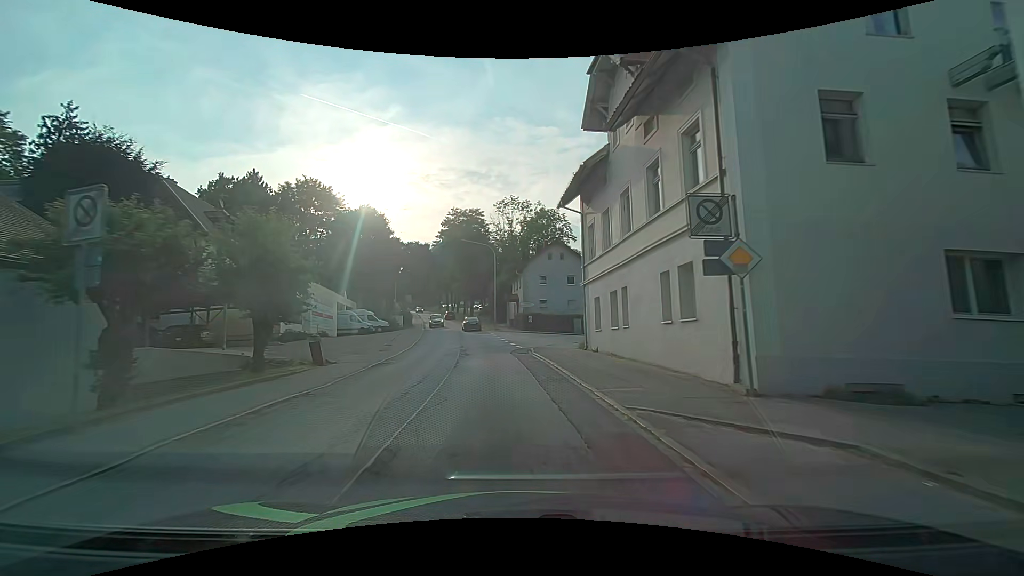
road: secondary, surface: asphalt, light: Day
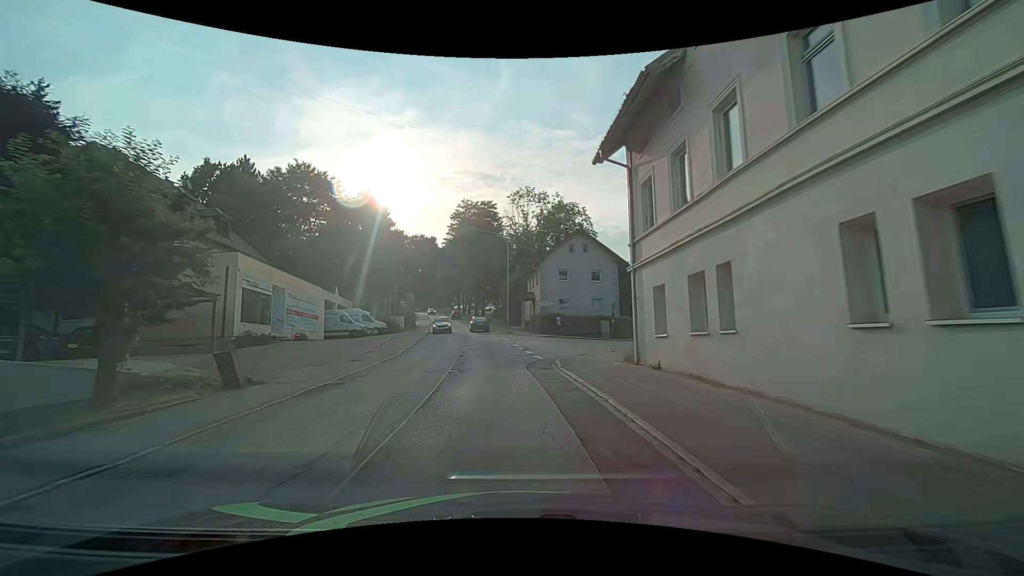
(-0.2, +7.3) m; -2°
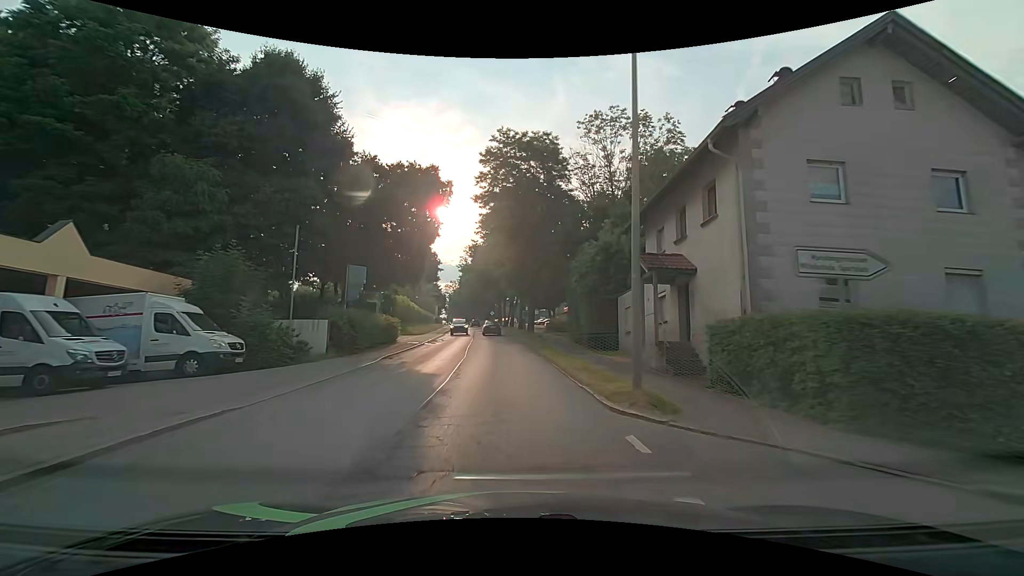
(-1.9, +34.1) m; -5°
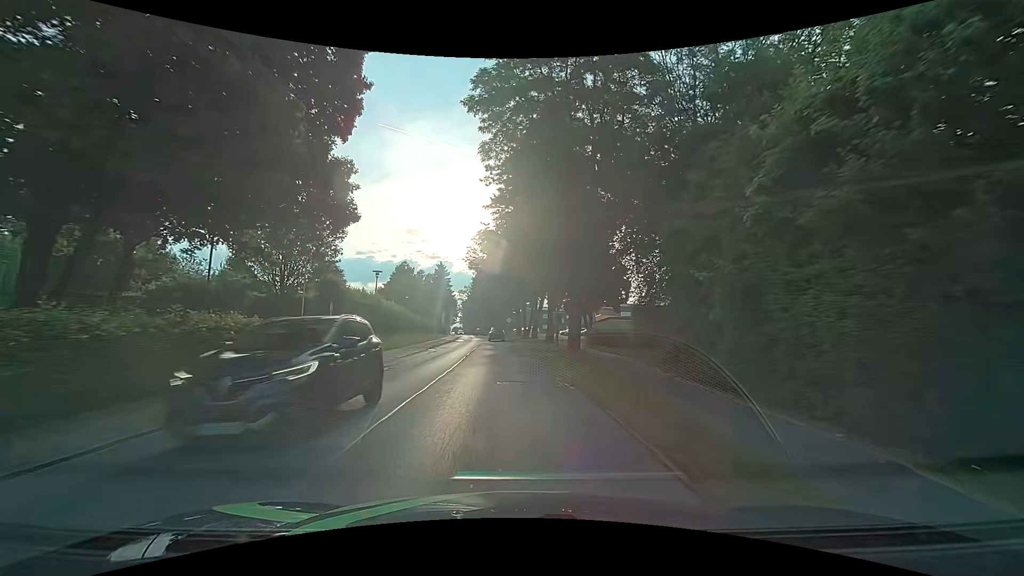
(-0.6, +21.2) m; -3°
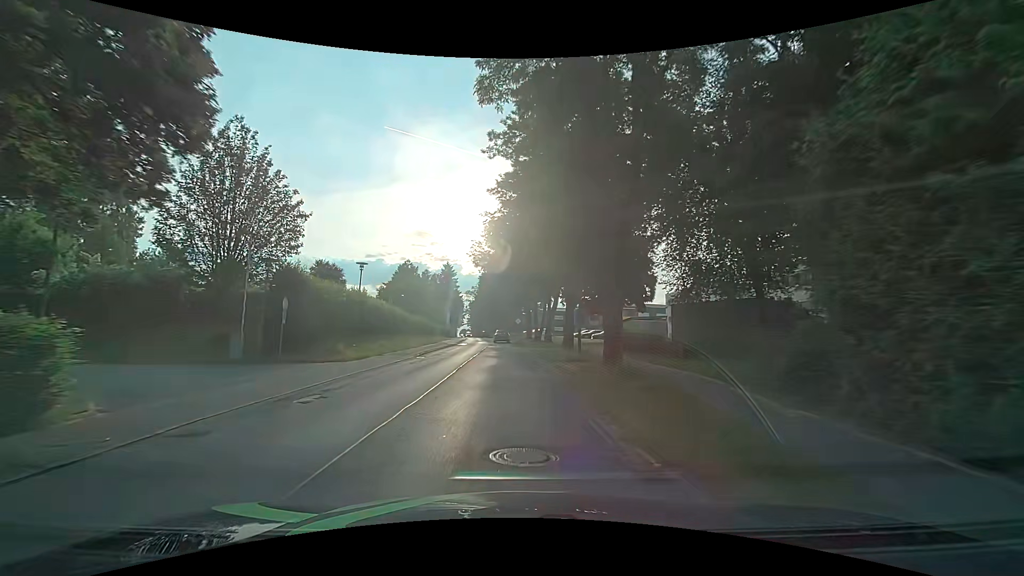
(-0.1, +7.2) m; -2°
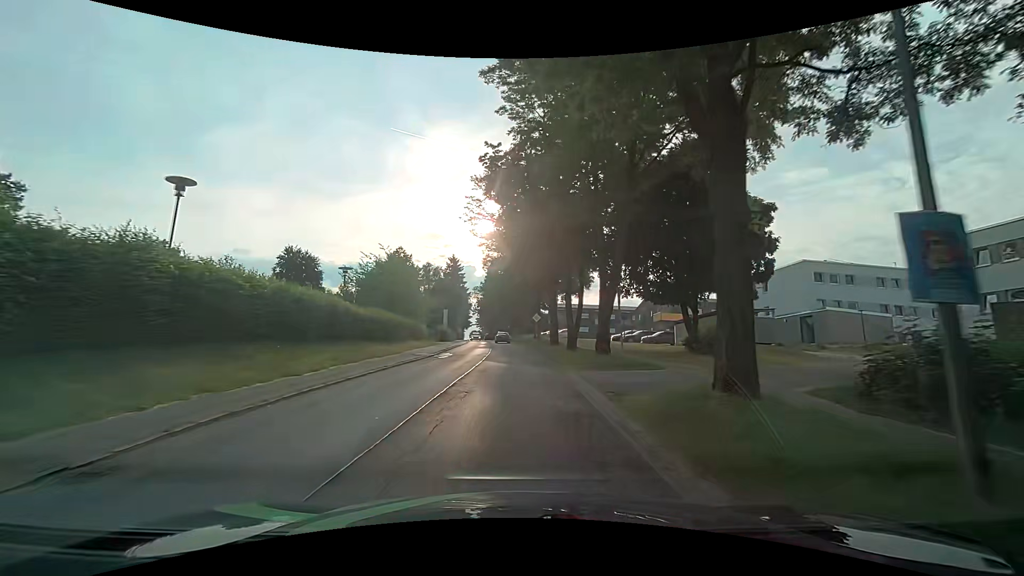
(-0.3, +21.9) m; -2°
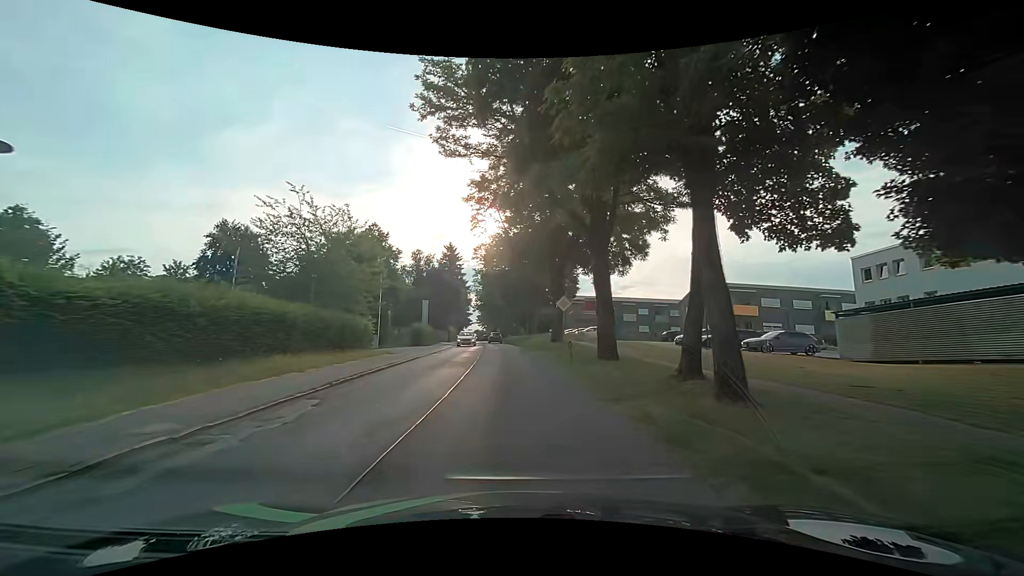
(0.0, +22.3) m; 0°
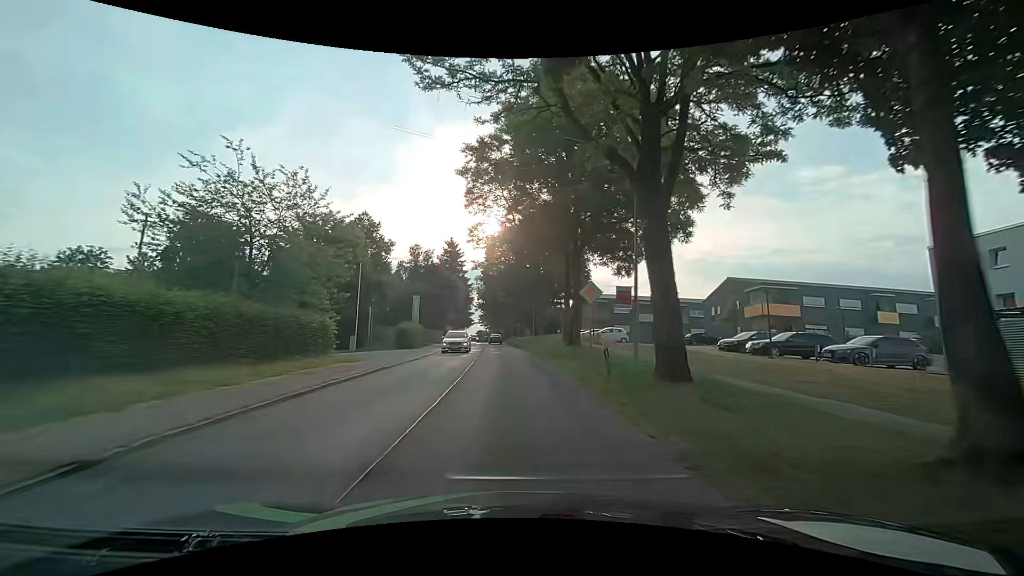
(-0.1, +7.5) m; 0°
(0, +10) (0, +20) (-1, +30) (-2, +40) (-2, +50) (-3, +60) (-4, +70) (-4, +80) (-5, +90) (-6, +100) m
